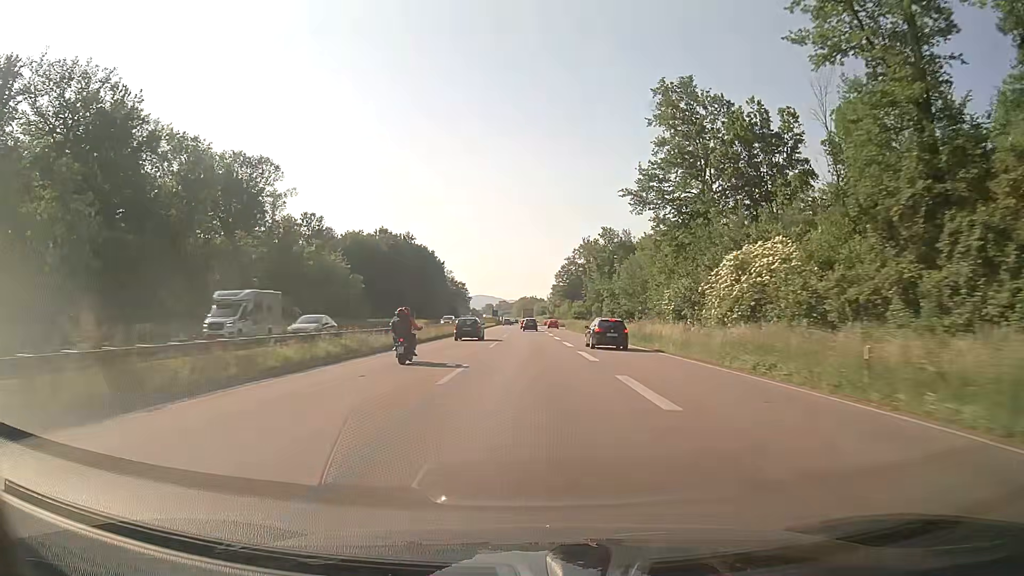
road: trunk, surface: asphalt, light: Day
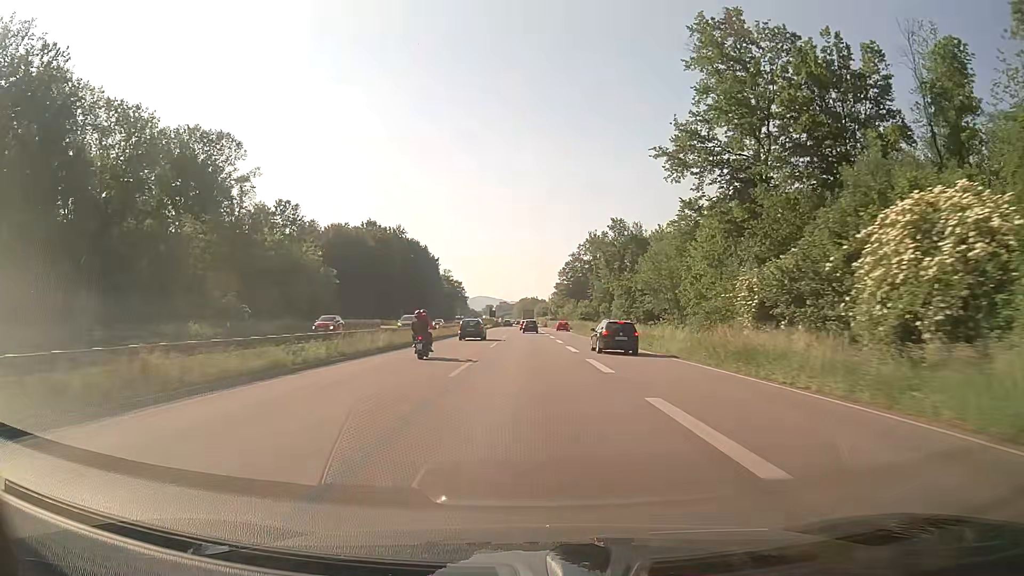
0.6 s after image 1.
(0.0, +16.3) m; 0°
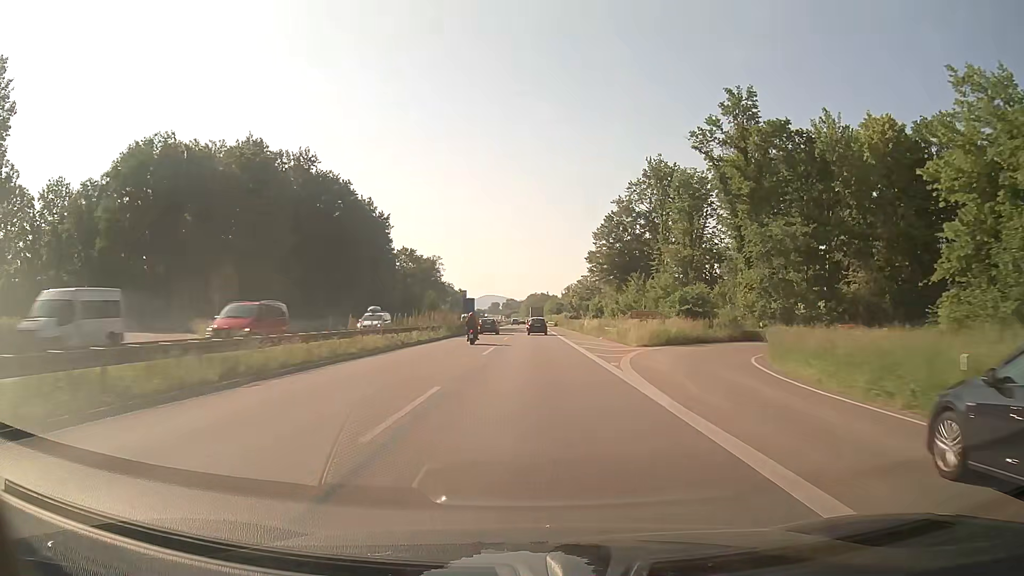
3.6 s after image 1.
(-0.1, +82.0) m; 0°
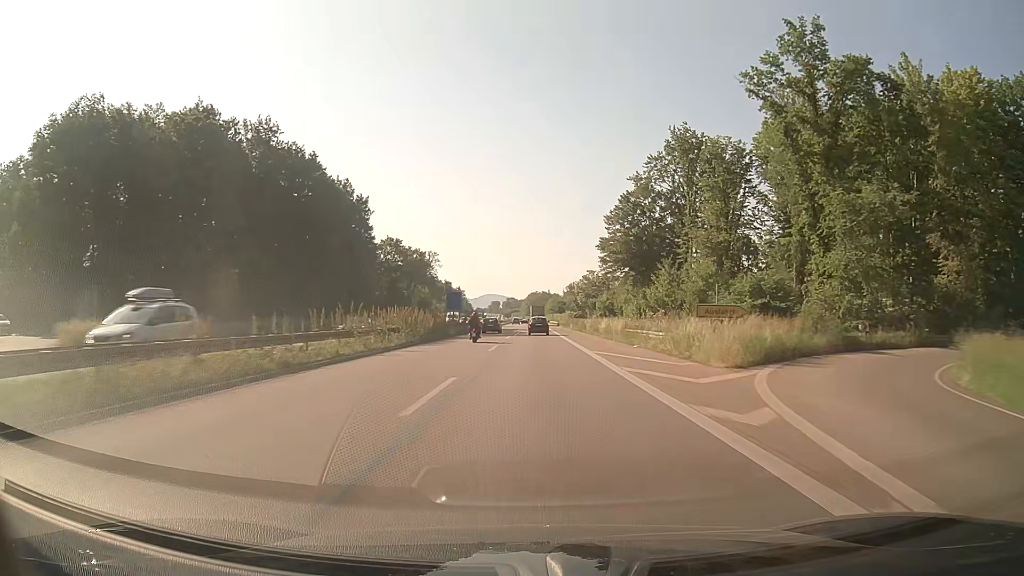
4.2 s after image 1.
(0.0, +16.3) m; 0°
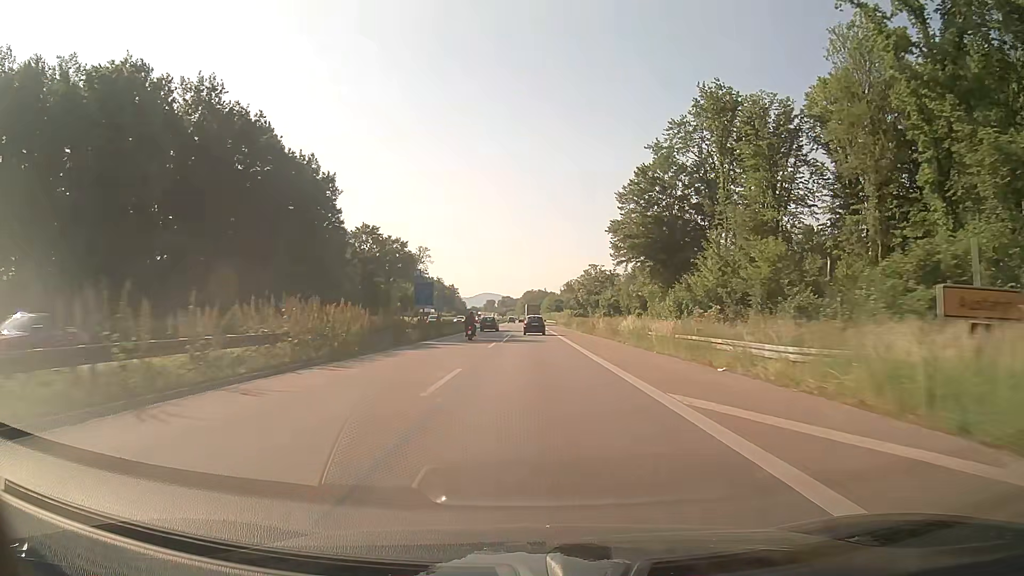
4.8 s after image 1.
(0.0, +16.1) m; 0°
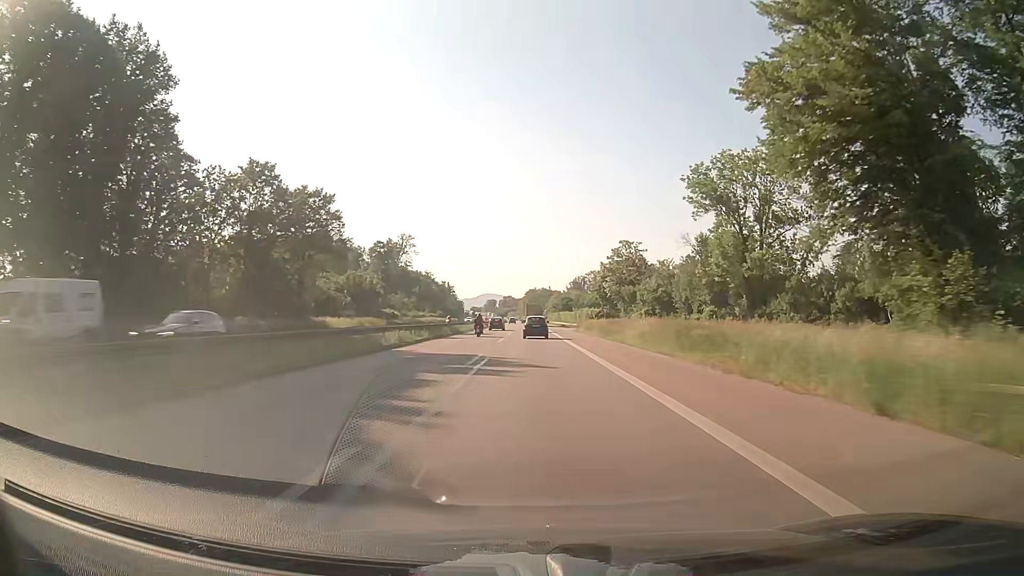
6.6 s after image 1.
(-0.1, +46.9) m; 0°
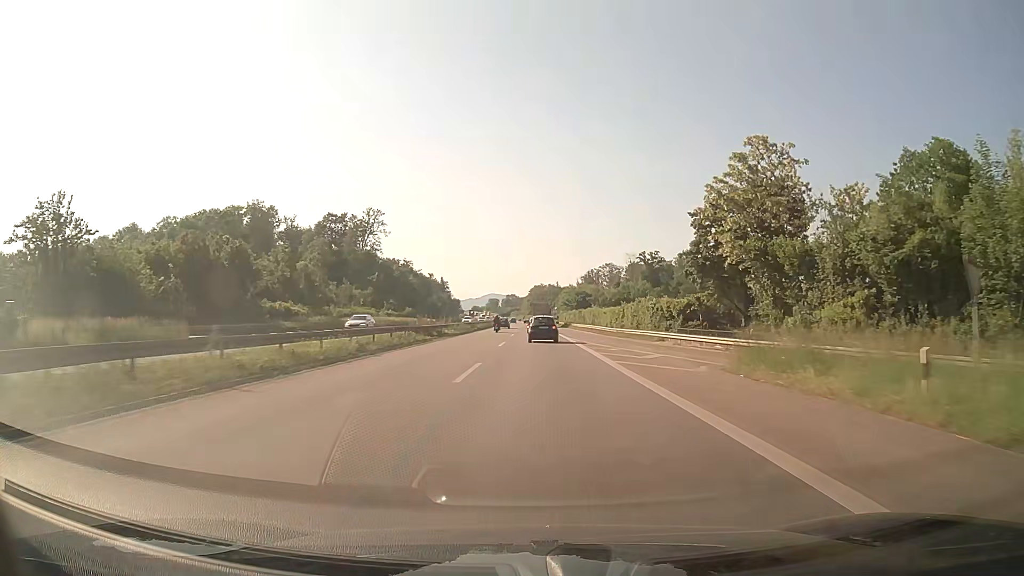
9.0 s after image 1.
(-0.2, +60.0) m; 0°
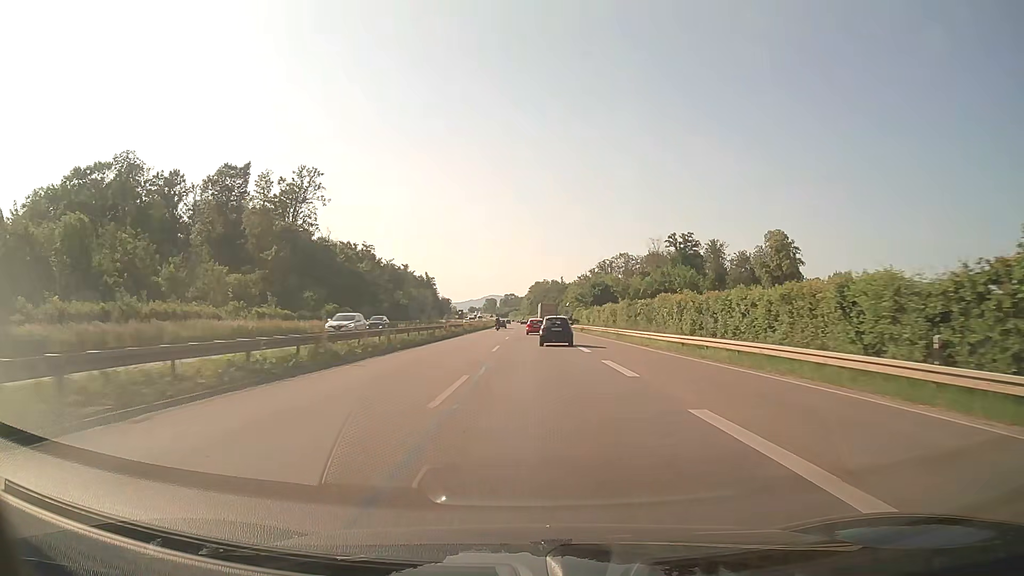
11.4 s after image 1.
(+0.1, +58.7) m; 0°
(0, +10) (0, +20) (0, +30) (0, +40) (0, +50) (0, +60) (0, +70) (0, +80) (0, +90) (0, +100) m
